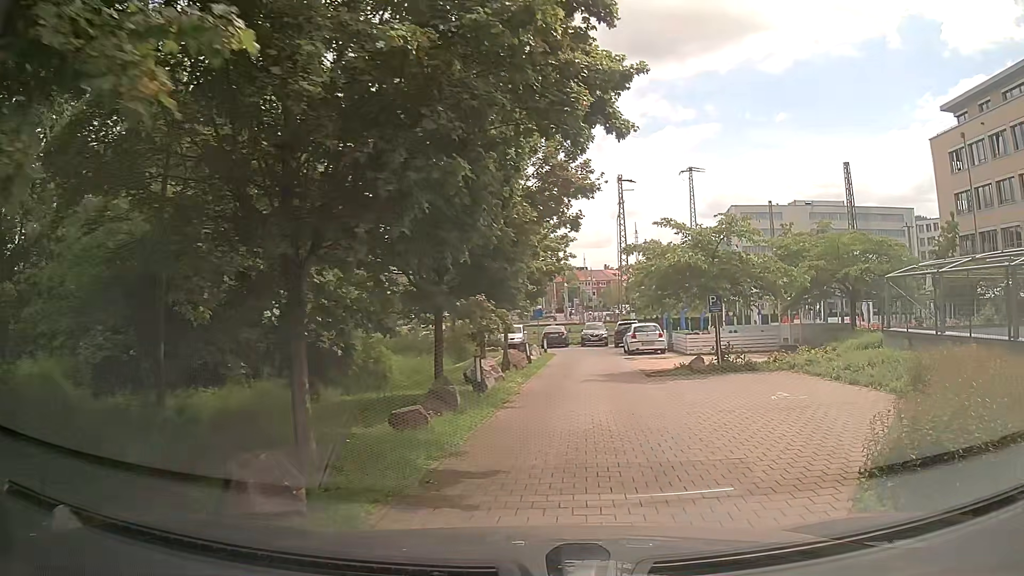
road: service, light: Day
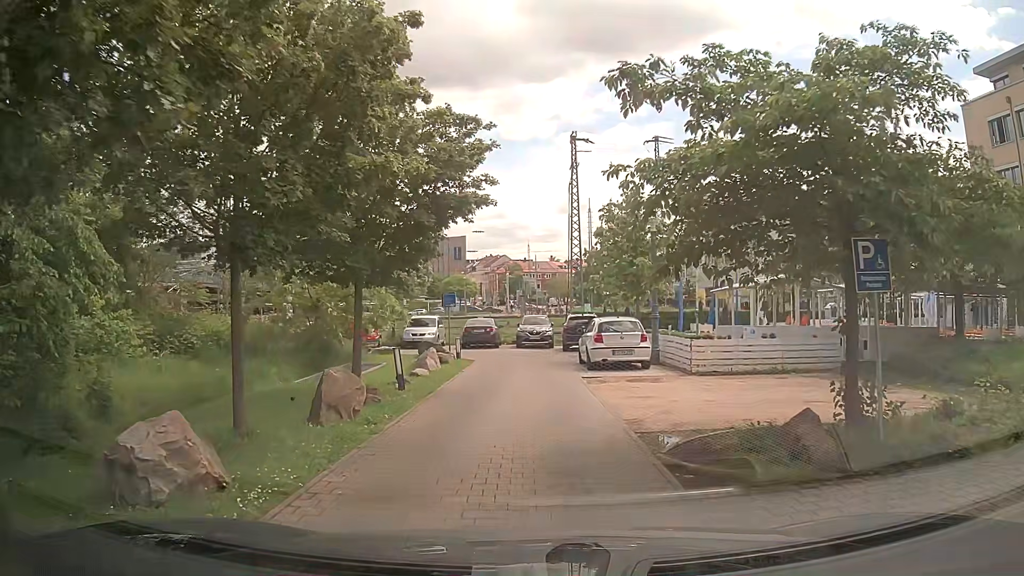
(+1.0, +12.3) m; +3°
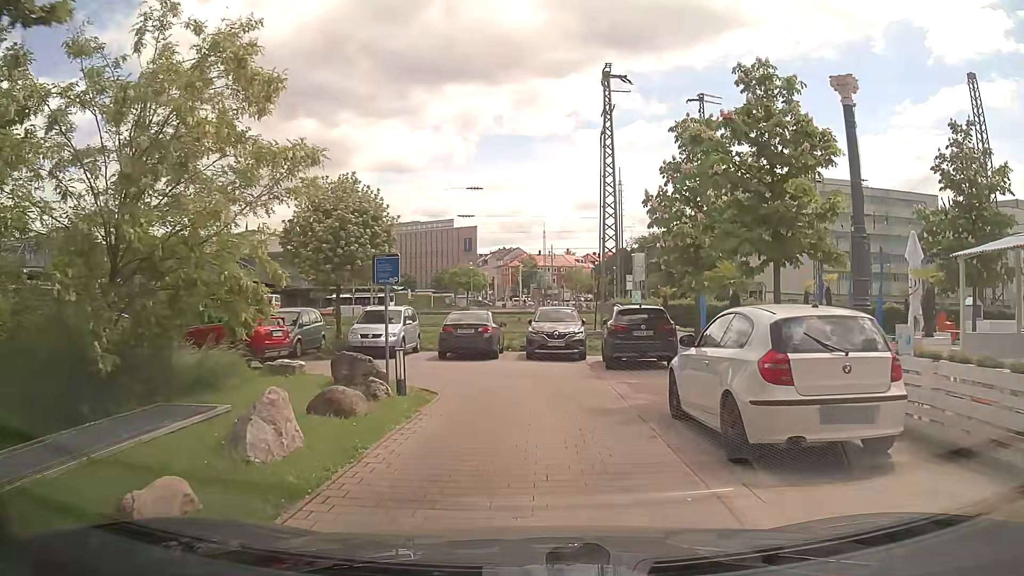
(-0.1, +12.3) m; 0°
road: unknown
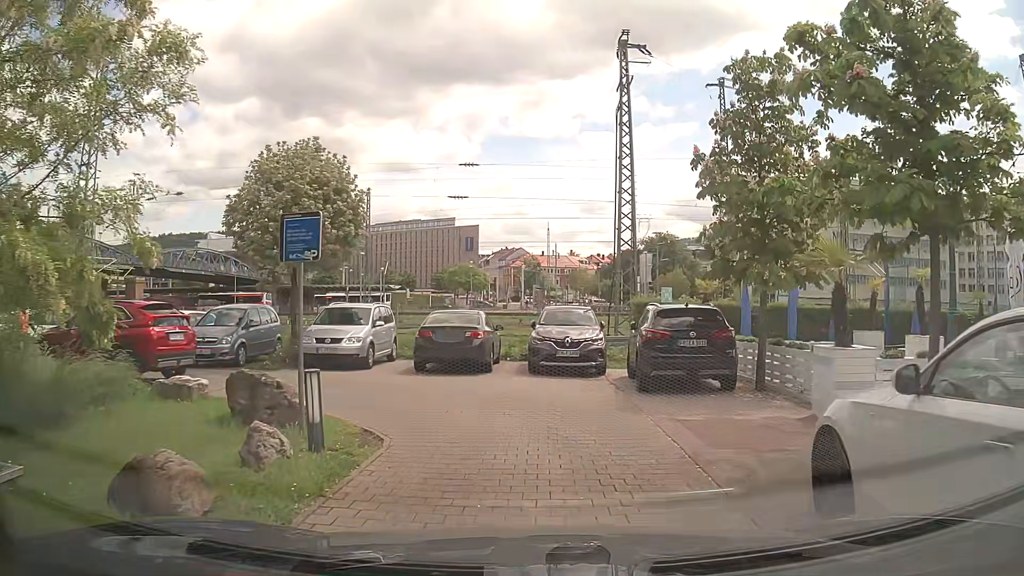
(-0.1, +4.7) m; 0°
